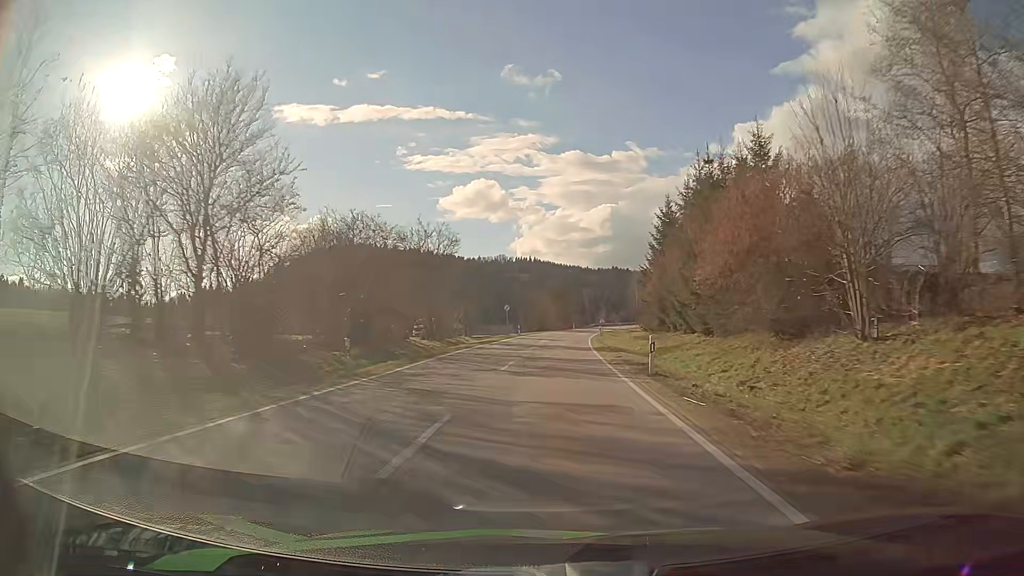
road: secondary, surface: asphalt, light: Day
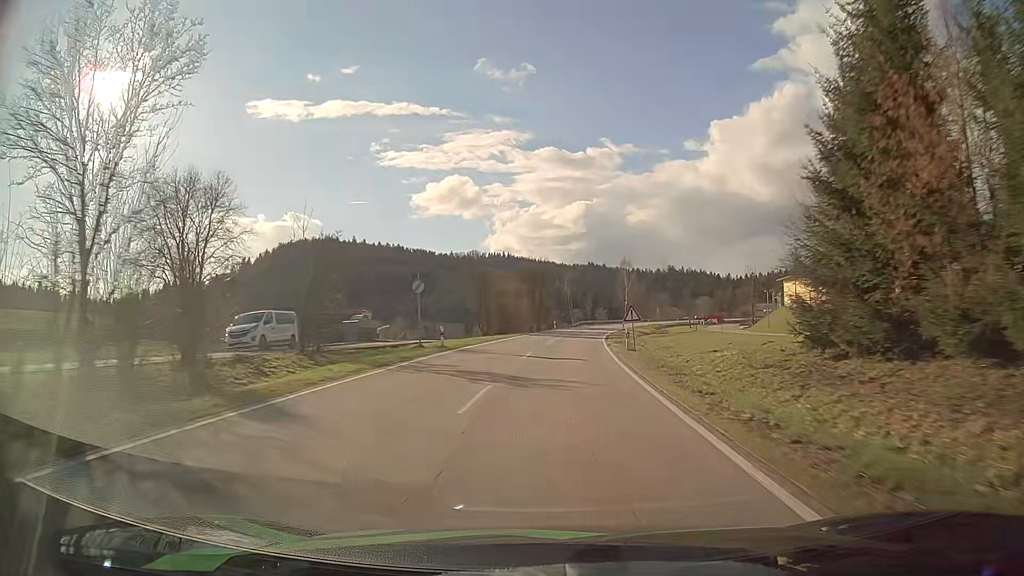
(+0.5, +37.0) m; +2°
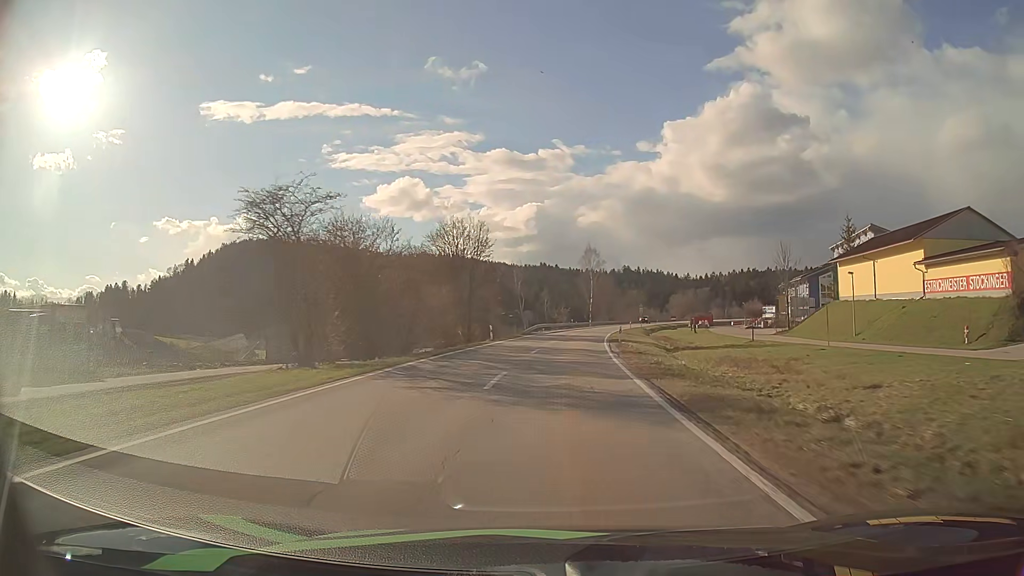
(+1.3, +37.0) m; +4°
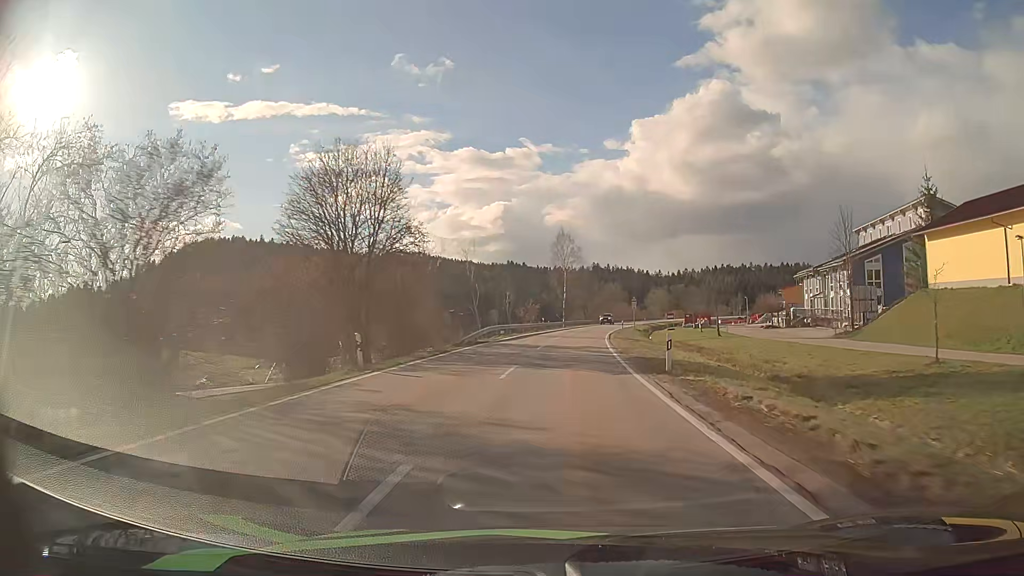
(+0.6, +24.7) m; +3°
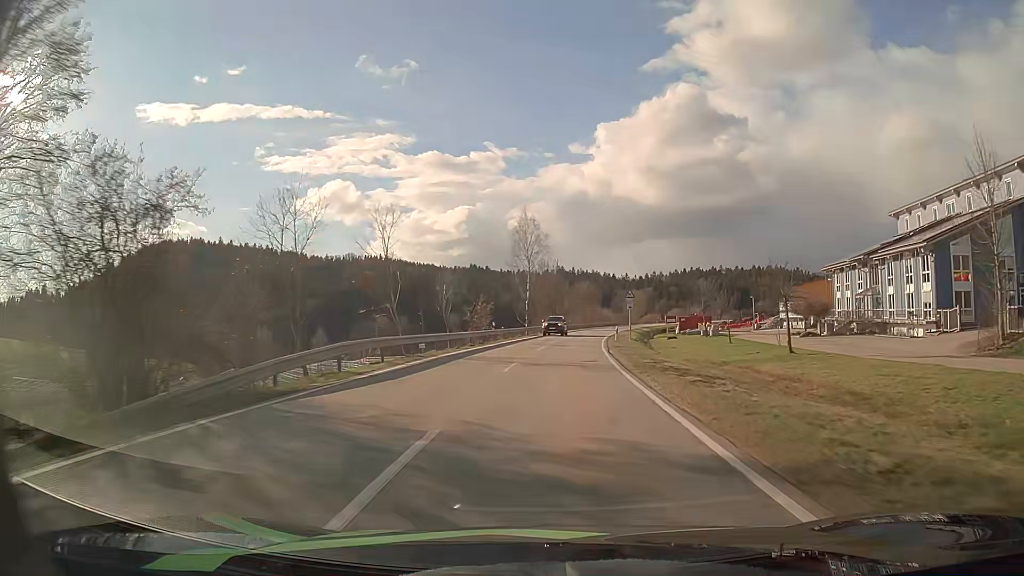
(+0.7, +24.7) m; +3°
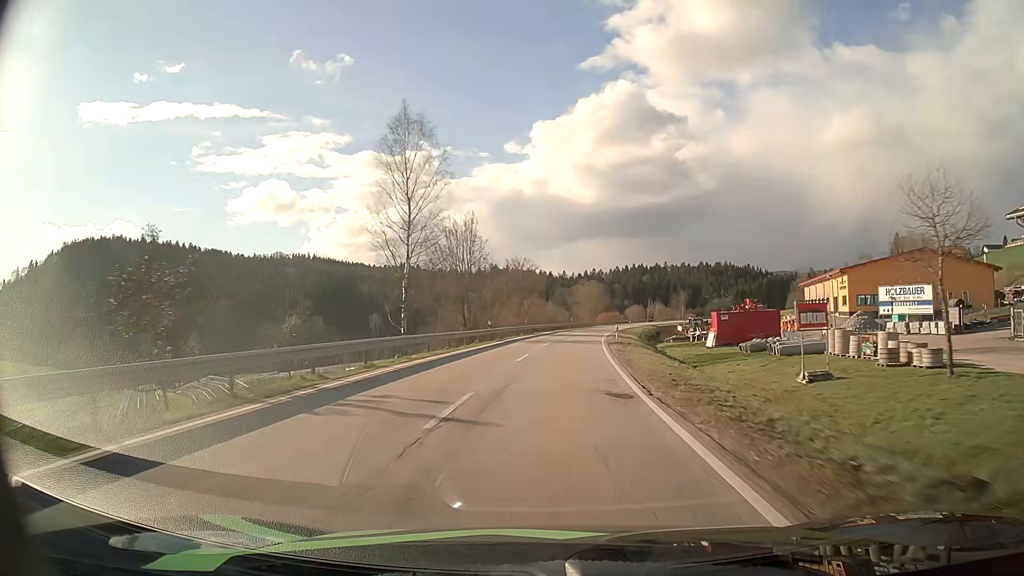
(+2.5, +49.5) m; +6°
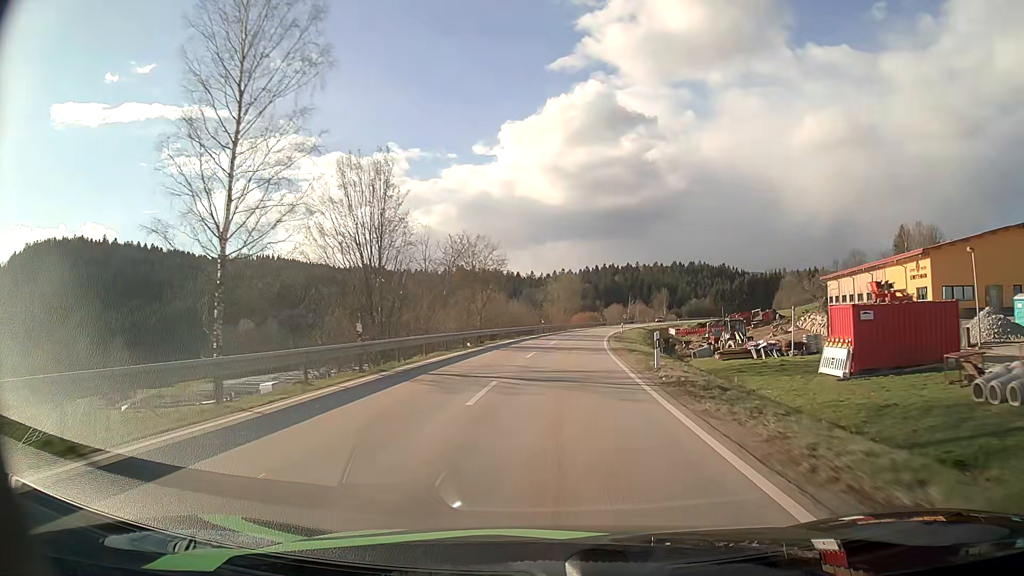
(+0.5, +24.9) m; +3°
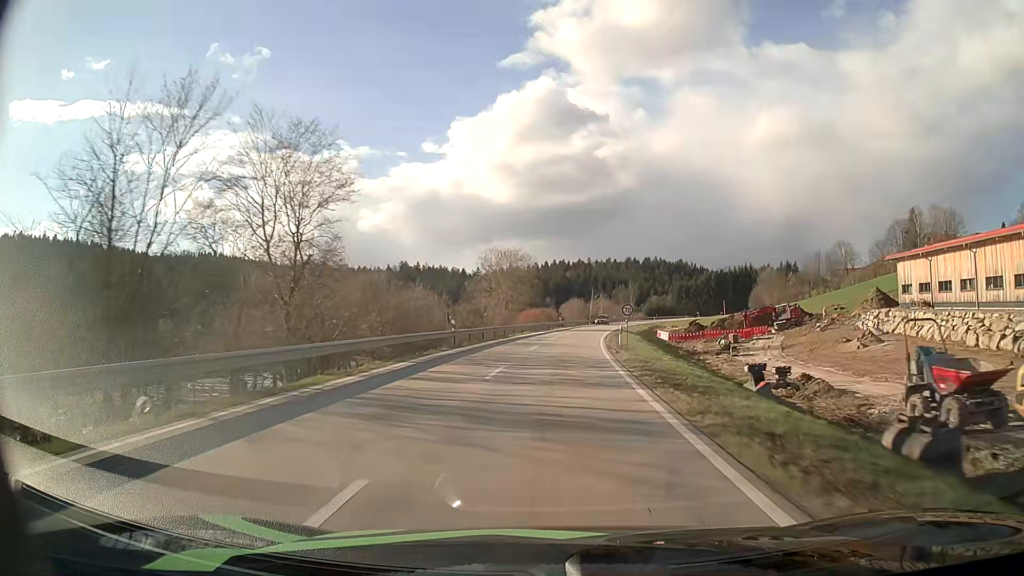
(+1.5, +36.9) m; +4°
(0, +10) (0, +20) (+1, +30) (+1, +40) (+2, +50) (+3, +60) (+5, +70) (+6, +80) (+8, +90) (+10, +99) m
